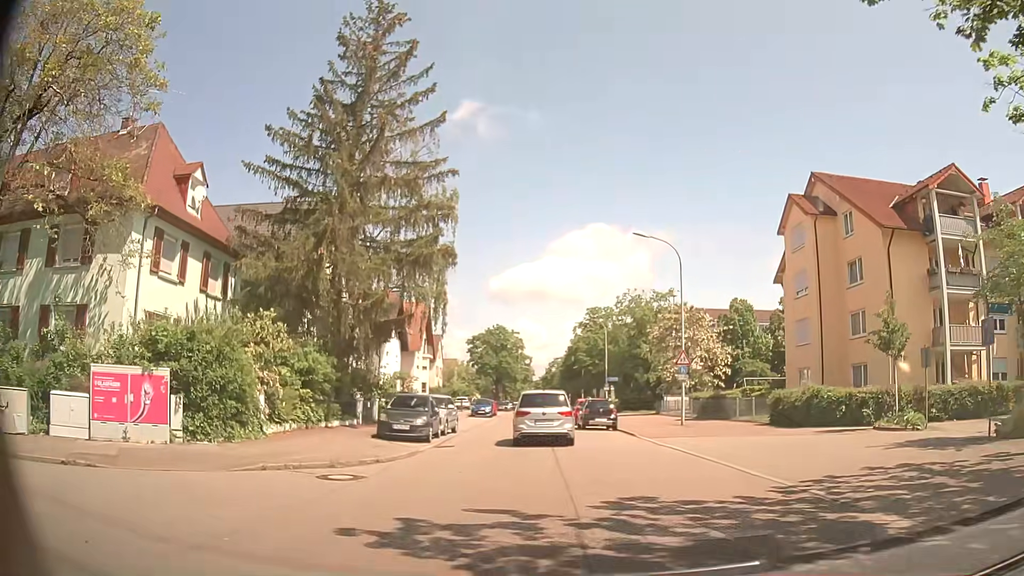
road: residential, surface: asphalt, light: Day
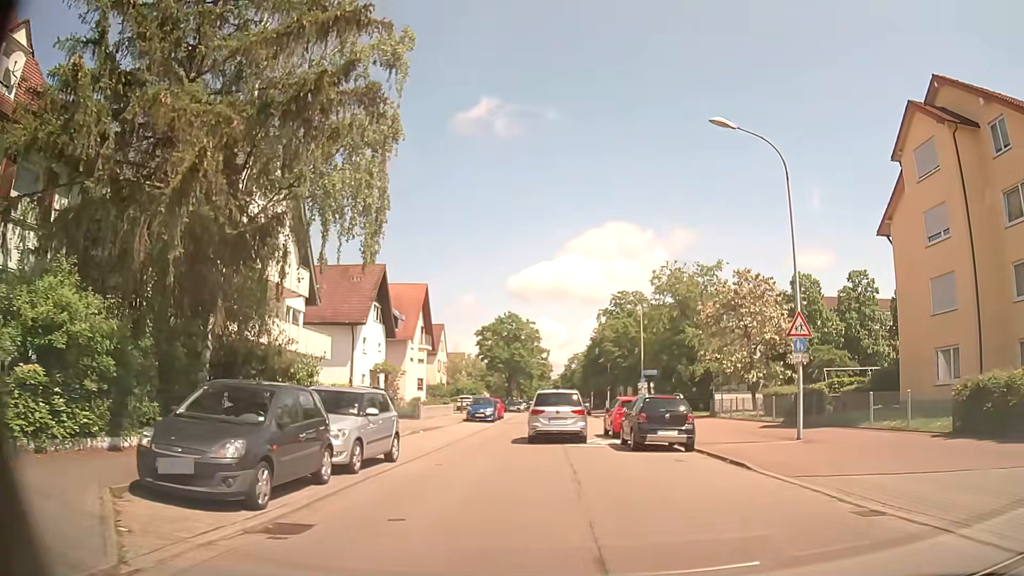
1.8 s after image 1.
(-0.3, +13.4) m; -2°
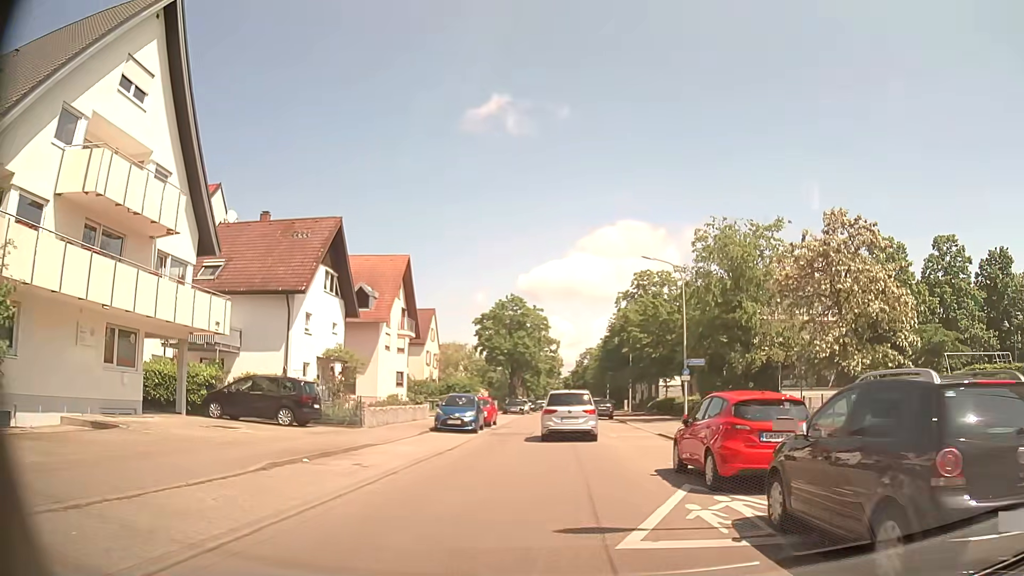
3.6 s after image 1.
(-0.2, +13.4) m; -1°
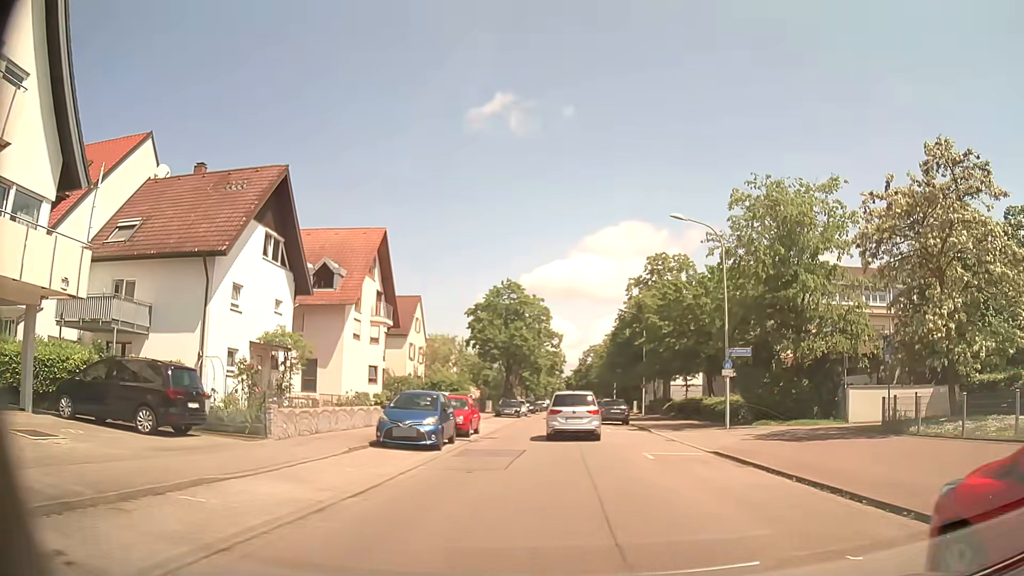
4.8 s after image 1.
(-0.2, +8.9) m; 0°
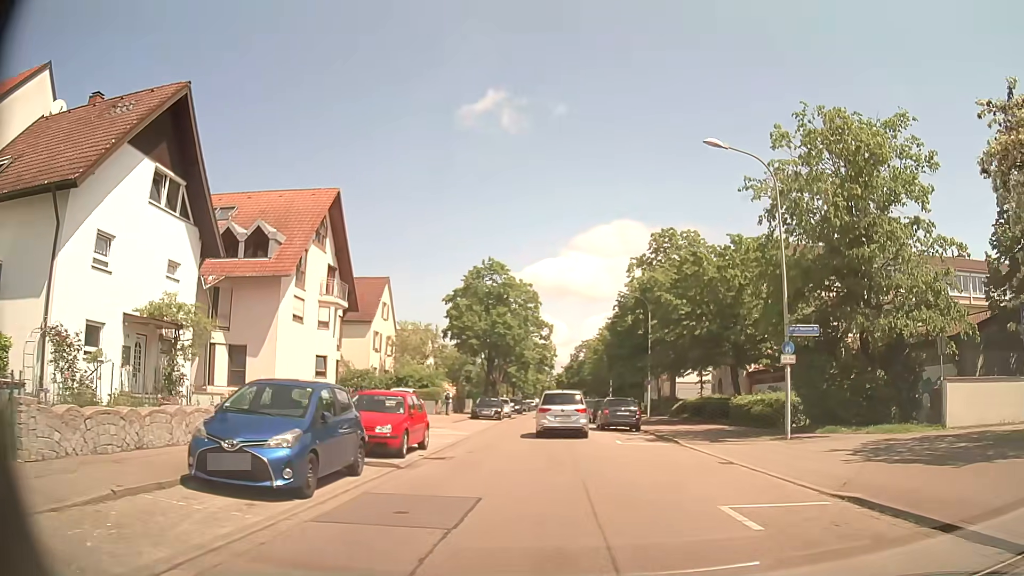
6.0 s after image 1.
(0.0, +8.9) m; 0°
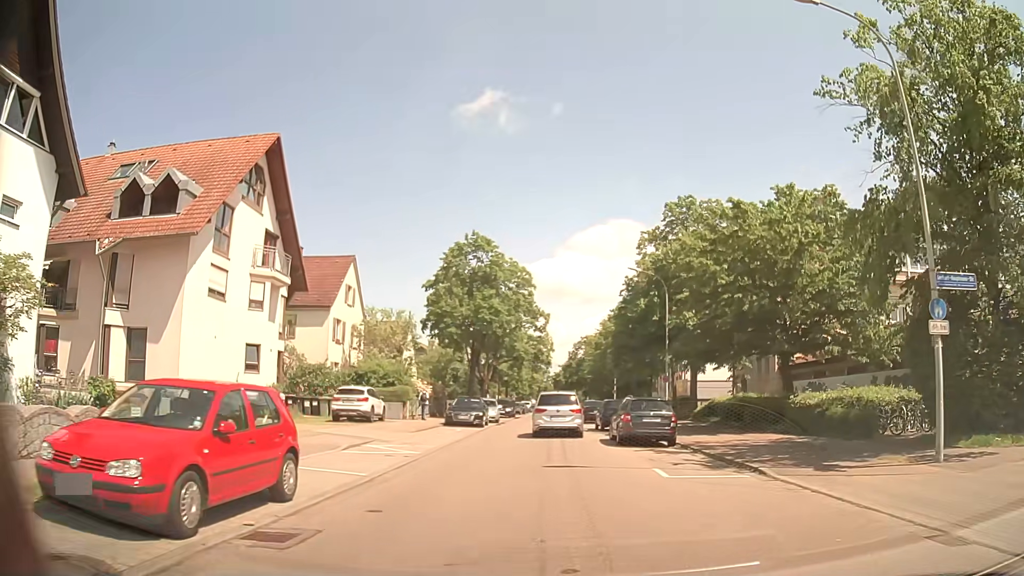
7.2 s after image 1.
(0.0, +9.0) m; +1°
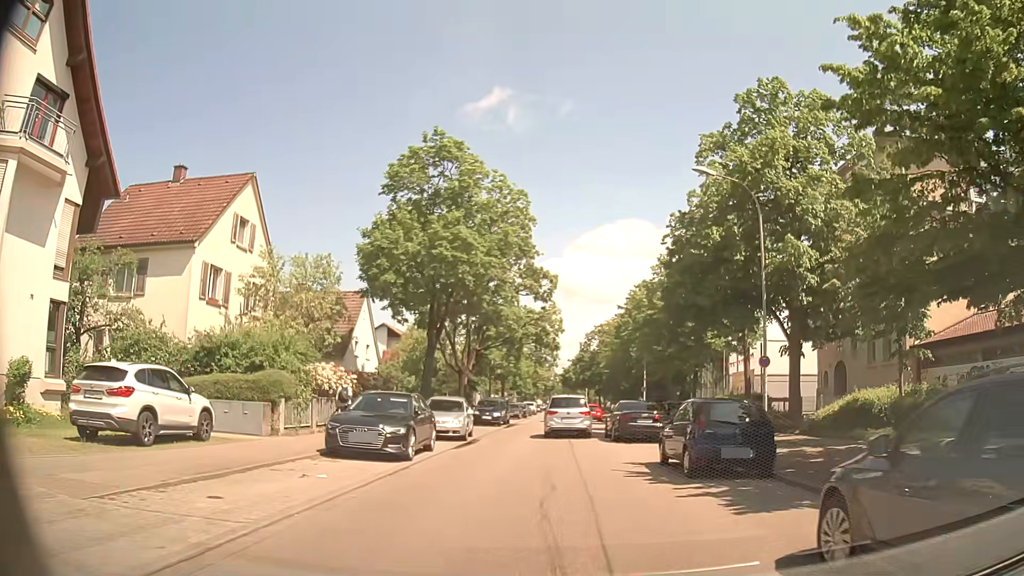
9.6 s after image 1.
(-0.4, +17.9) m; -1°
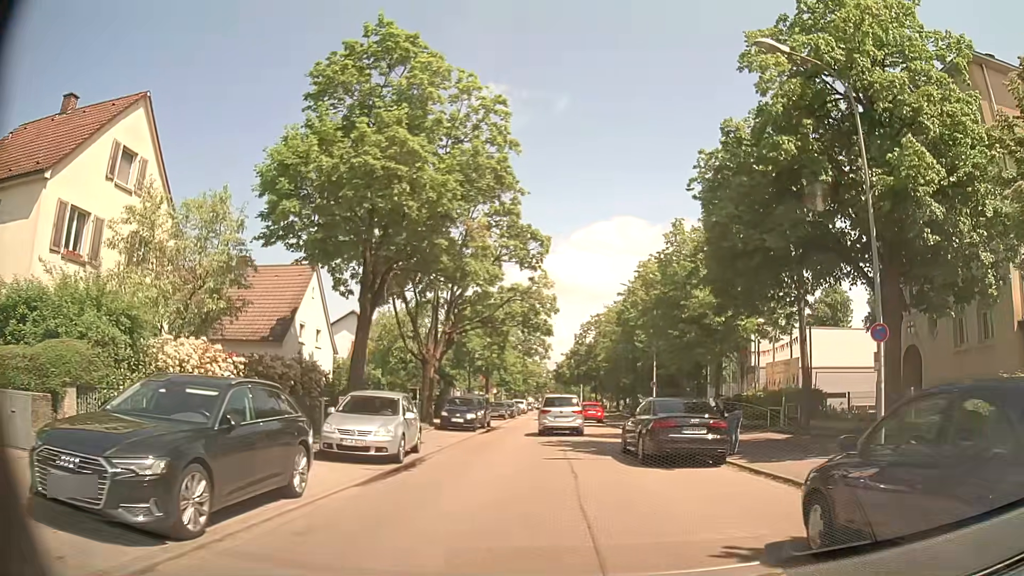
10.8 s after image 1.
(0.0, +9.0) m; +1°
(0, +10) (0, +20) (0, +30) (-1, +40) (-1, +50) (0, +60) (0, +70) (0, +80) (0, +90) (0, +100) m
